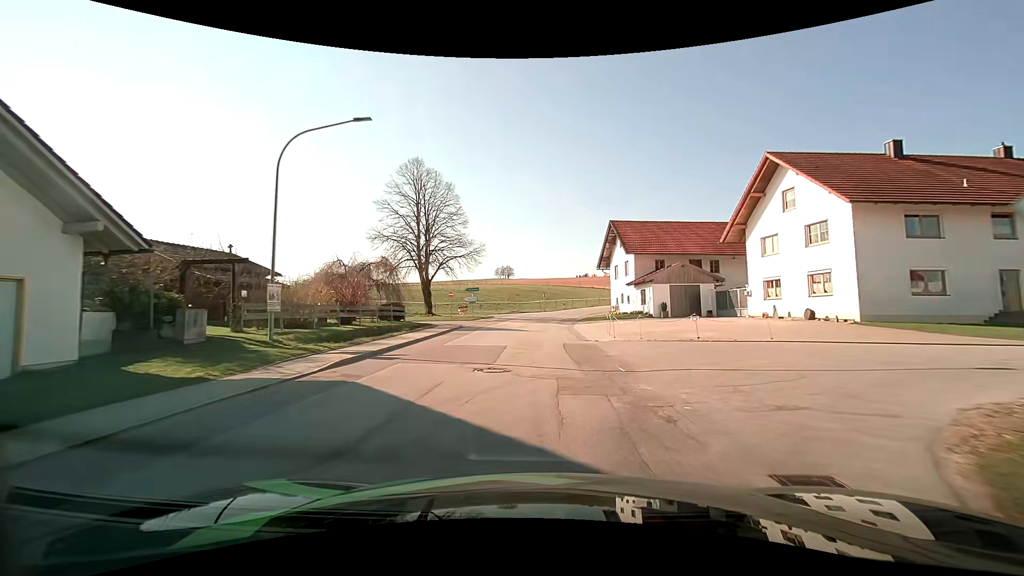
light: Day
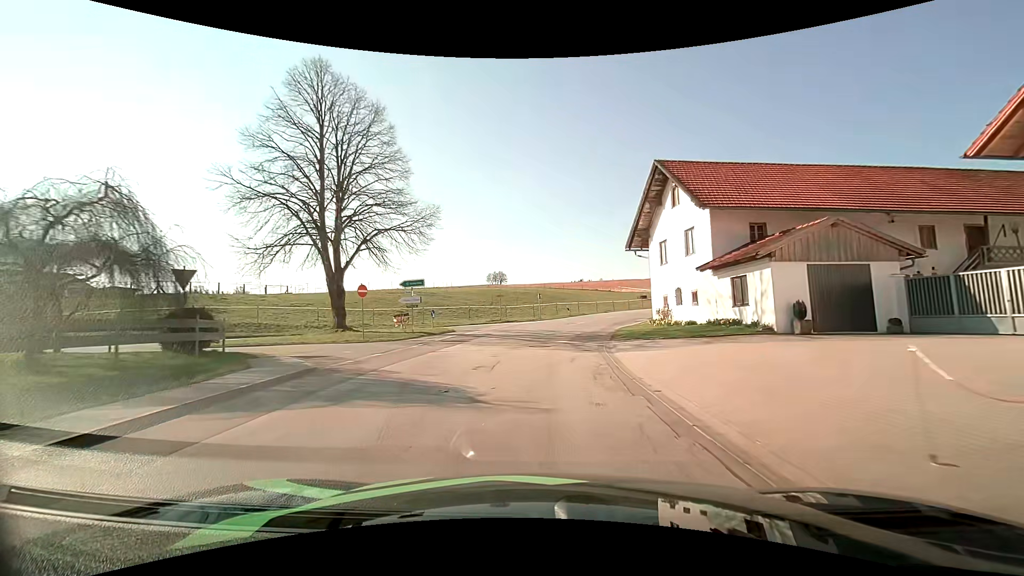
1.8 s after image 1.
(+0.1, +20.8) m; +1°
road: tertiary
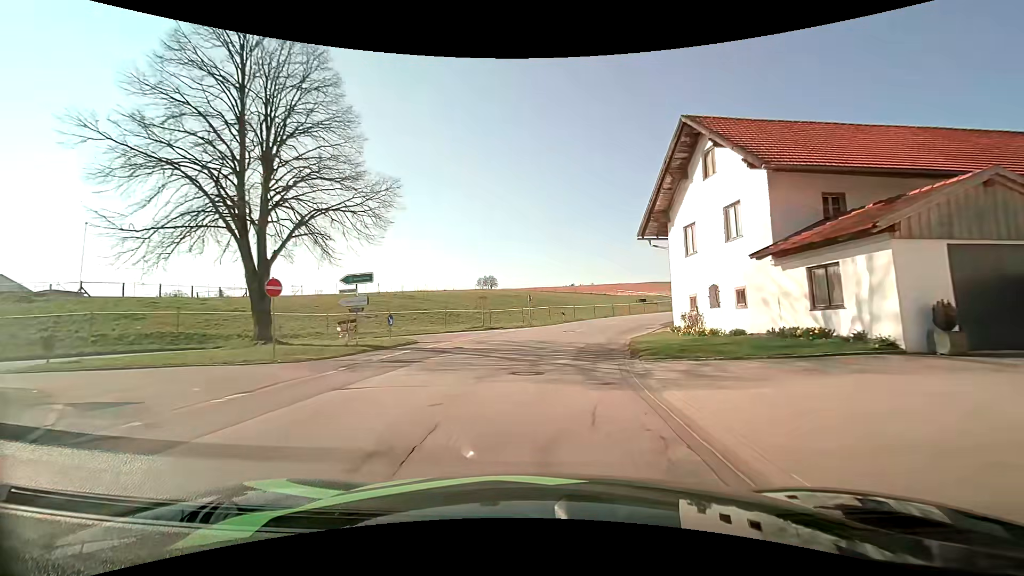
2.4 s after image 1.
(0.0, +6.9) m; +1°
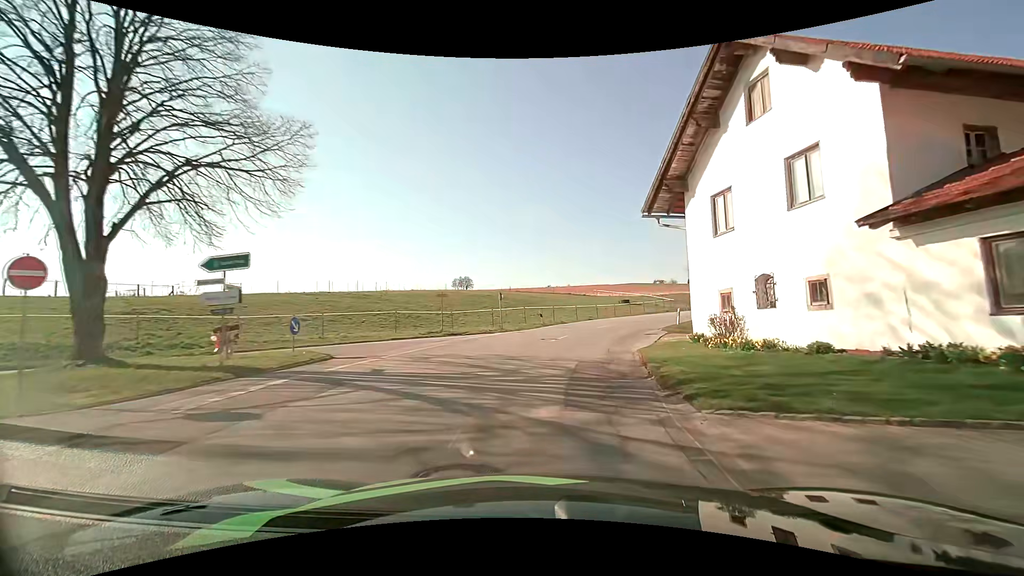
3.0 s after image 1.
(+0.1, +6.8) m; +2°
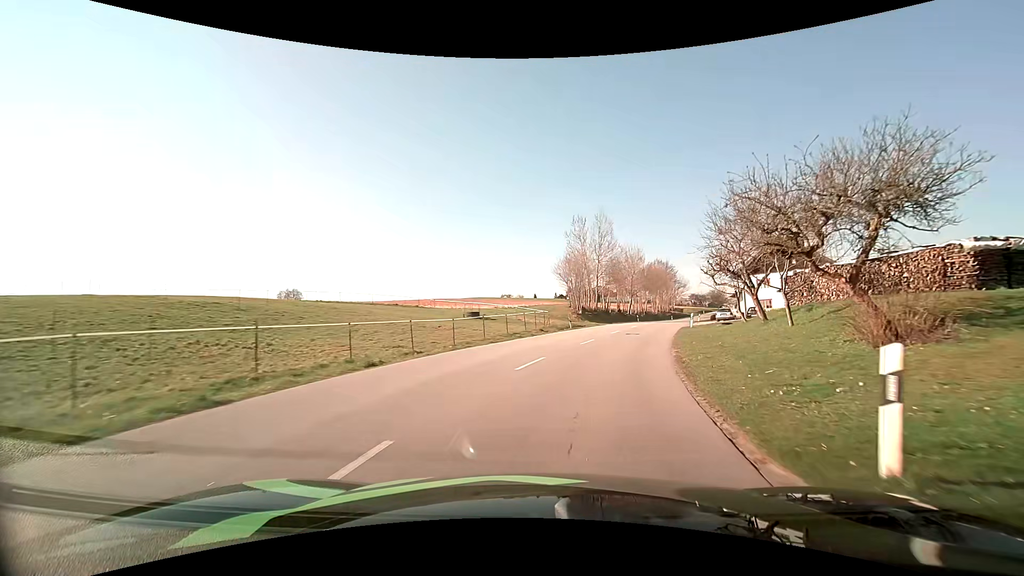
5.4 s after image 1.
(+4.0, +26.9) m; +17°
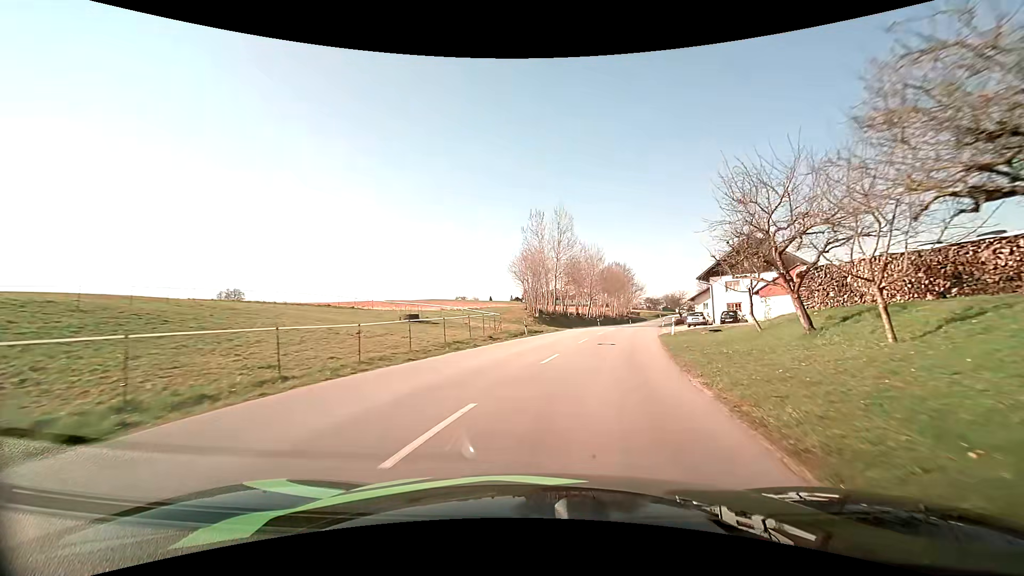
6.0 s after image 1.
(+0.3, +7.0) m; +5°
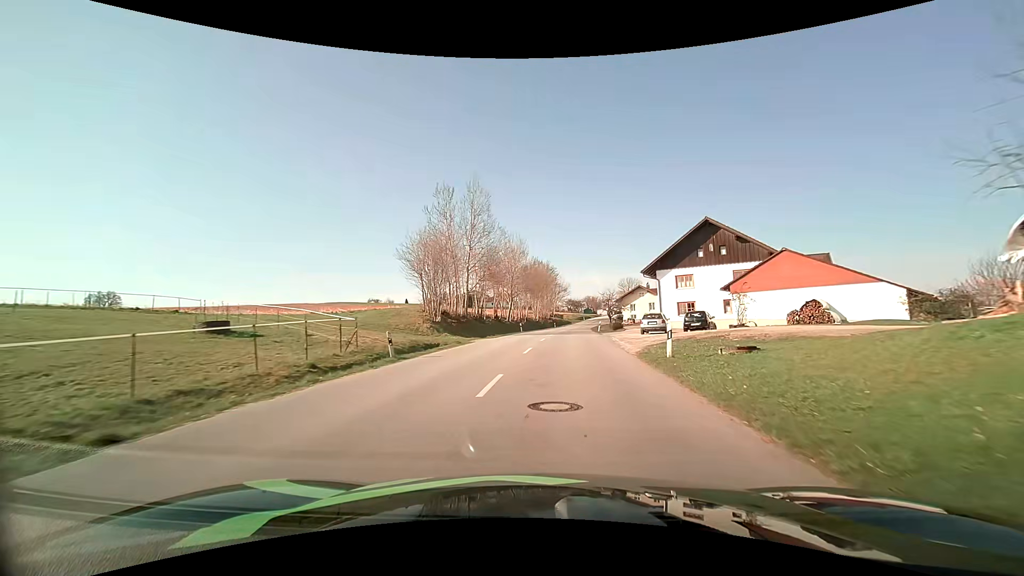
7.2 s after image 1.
(+1.3, +14.4) m; +9°
